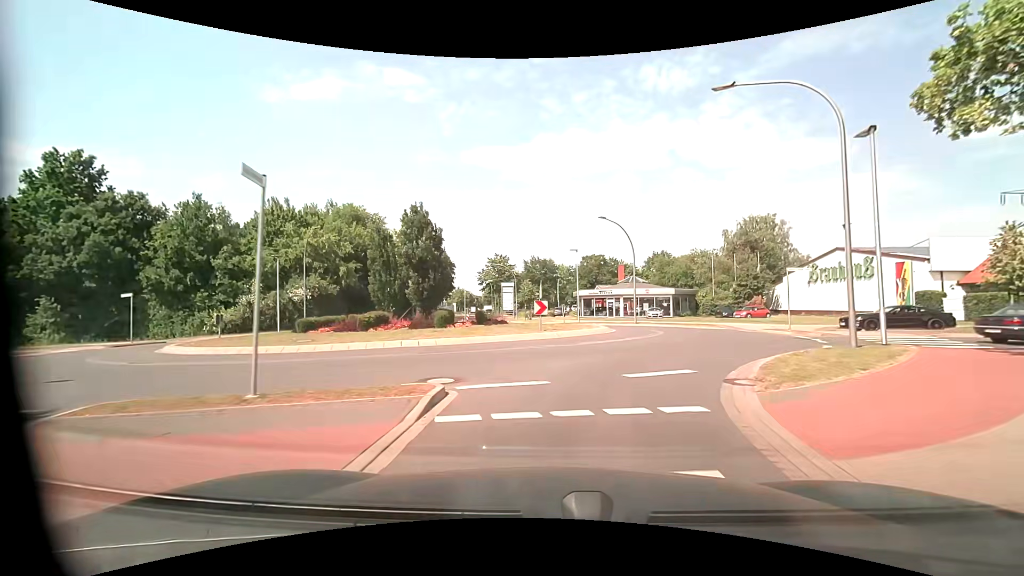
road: unclassified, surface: asphalt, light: Day
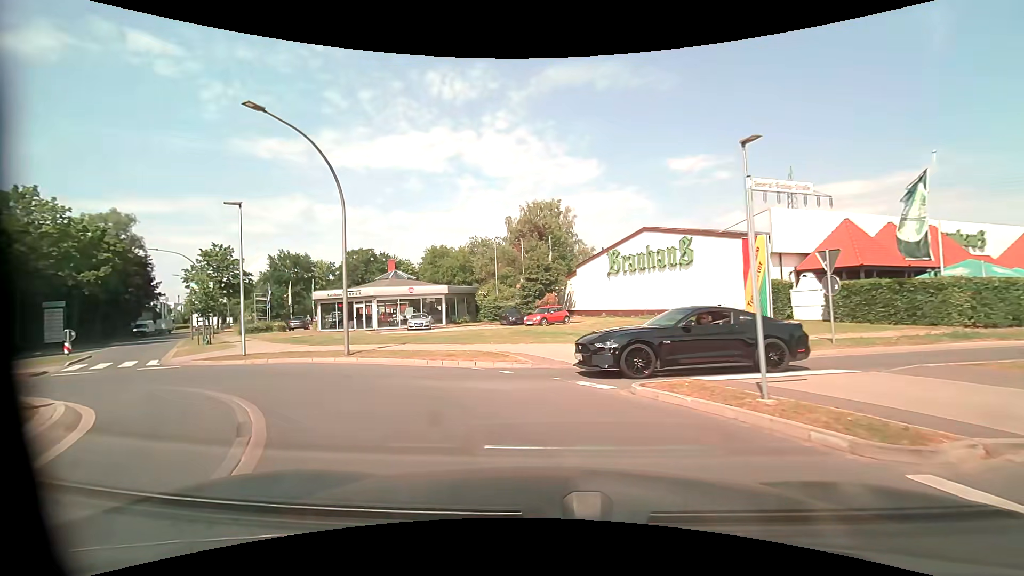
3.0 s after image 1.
(+5.0, +18.9) m; +24°
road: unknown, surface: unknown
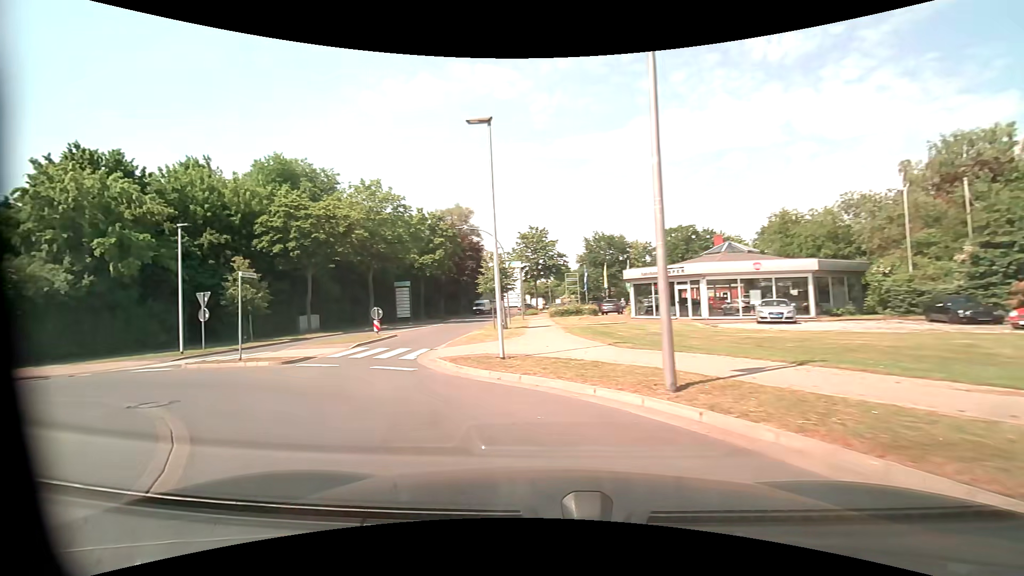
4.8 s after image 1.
(-2.7, +9.8) m; -35°
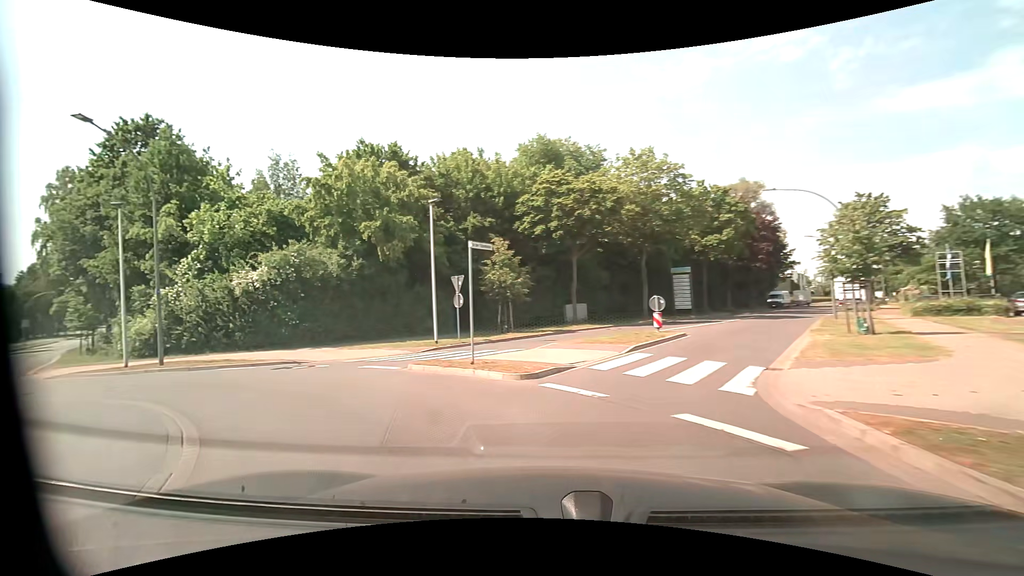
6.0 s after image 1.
(-1.8, +6.9) m; -29°
